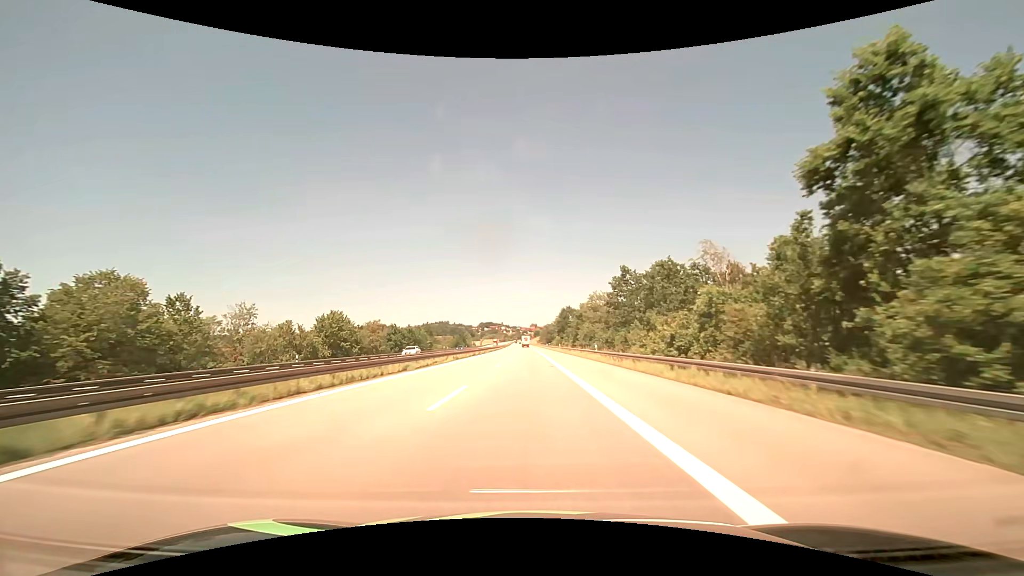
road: motorway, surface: asphalt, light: Day
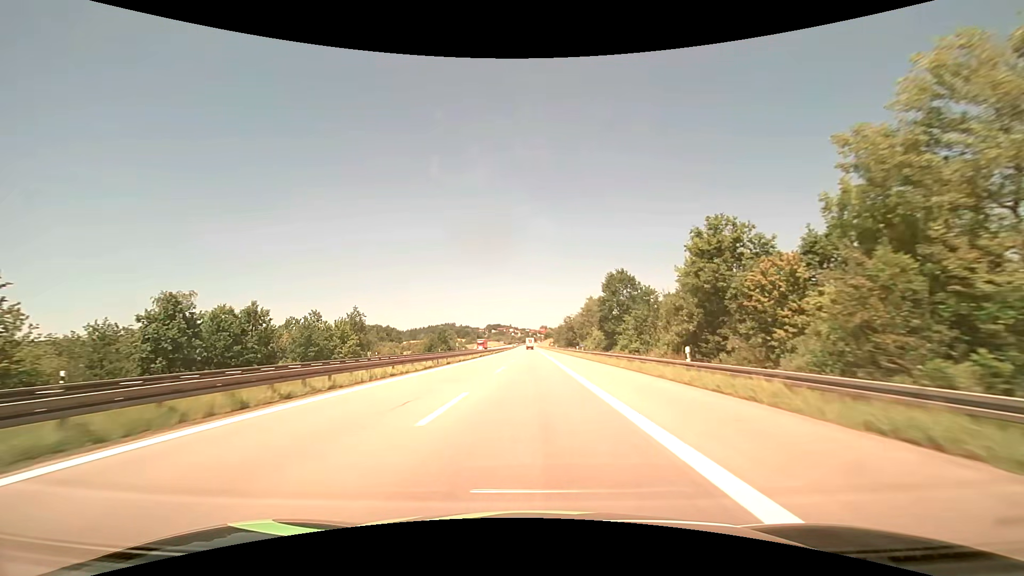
(-0.5, +73.3) m; -1°
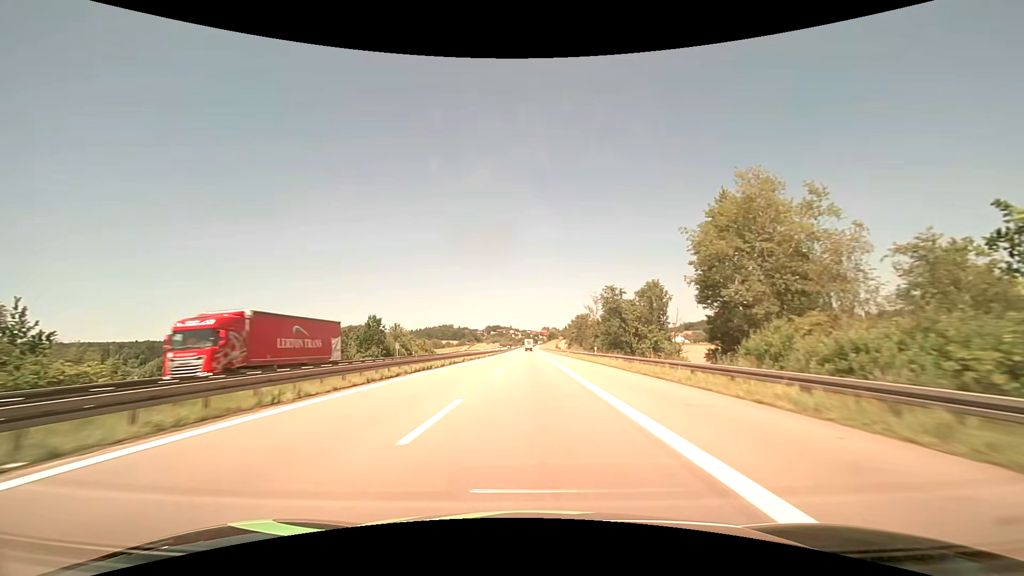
(-0.1, +73.3) m; 0°
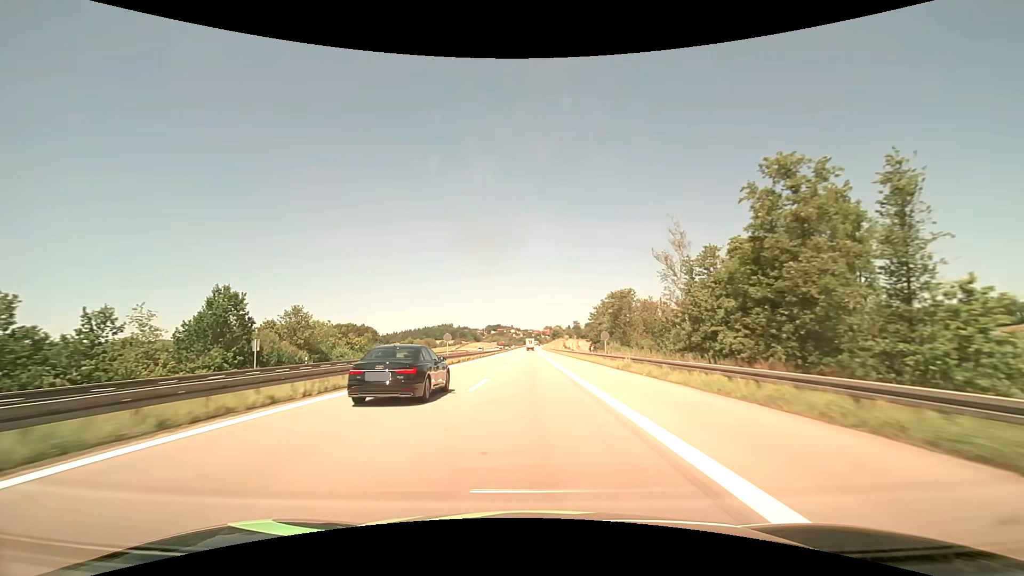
(0.0, +46.3) m; 0°
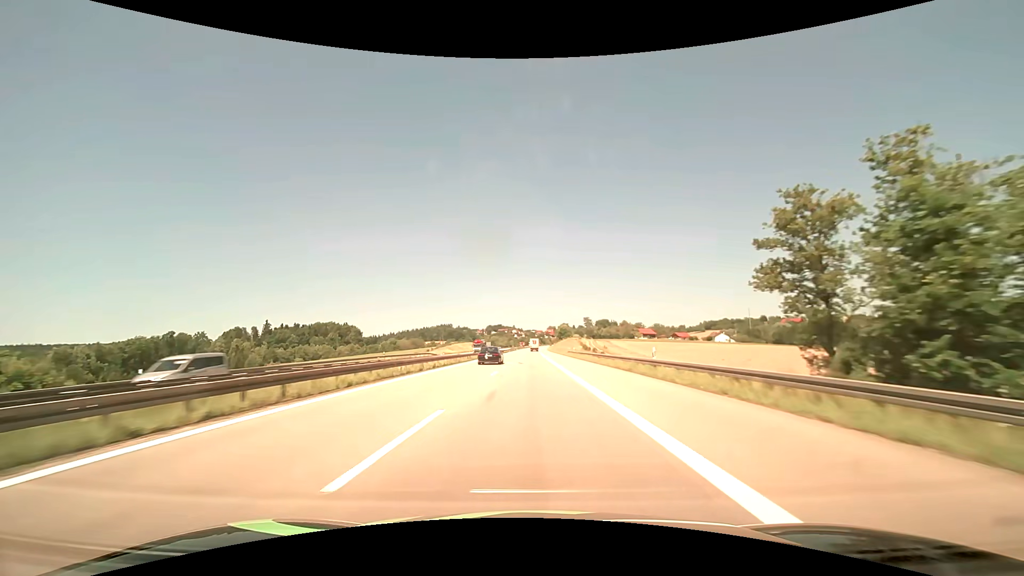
(-0.2, +65.2) m; 0°
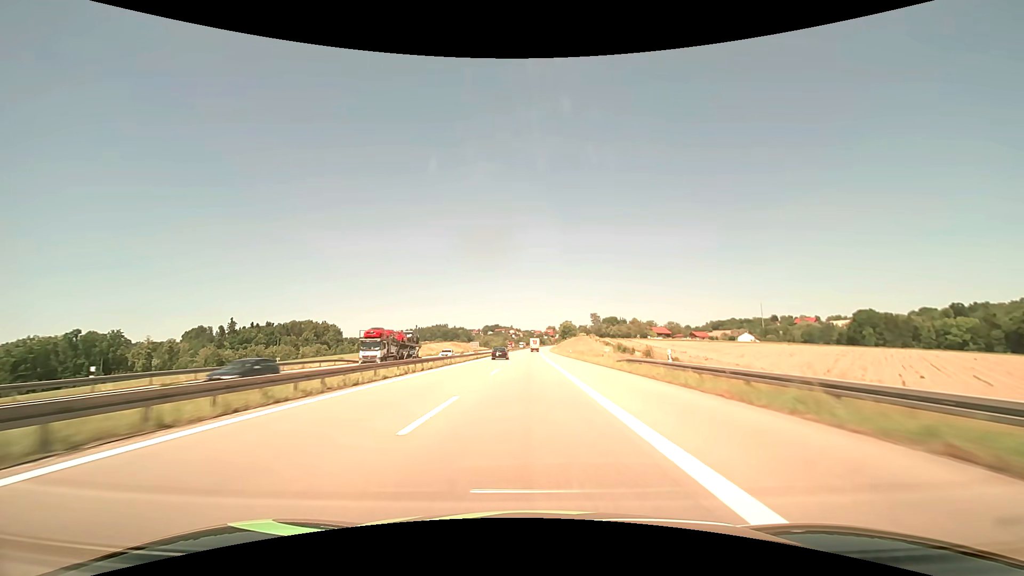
(+0.1, +51.4) m; 0°
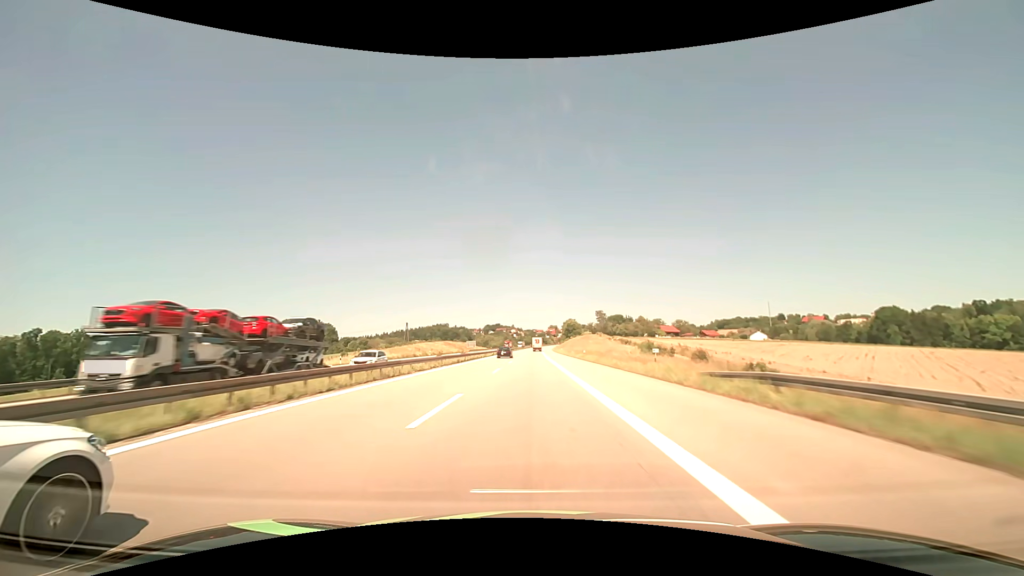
(0.0, +17.6) m; 0°
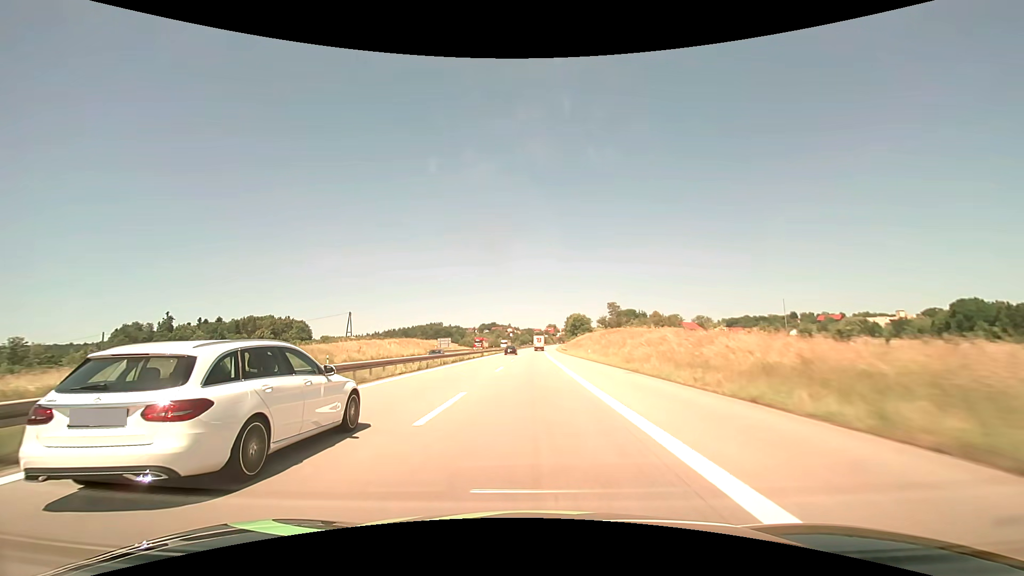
(0.0, +54.1) m; 0°
(0, +10) (0, +20) (0, +30) (0, +40) (0, +50) (0, +60) (0, +70) (+1, +80) (+1, +90) (+1, +100) m
